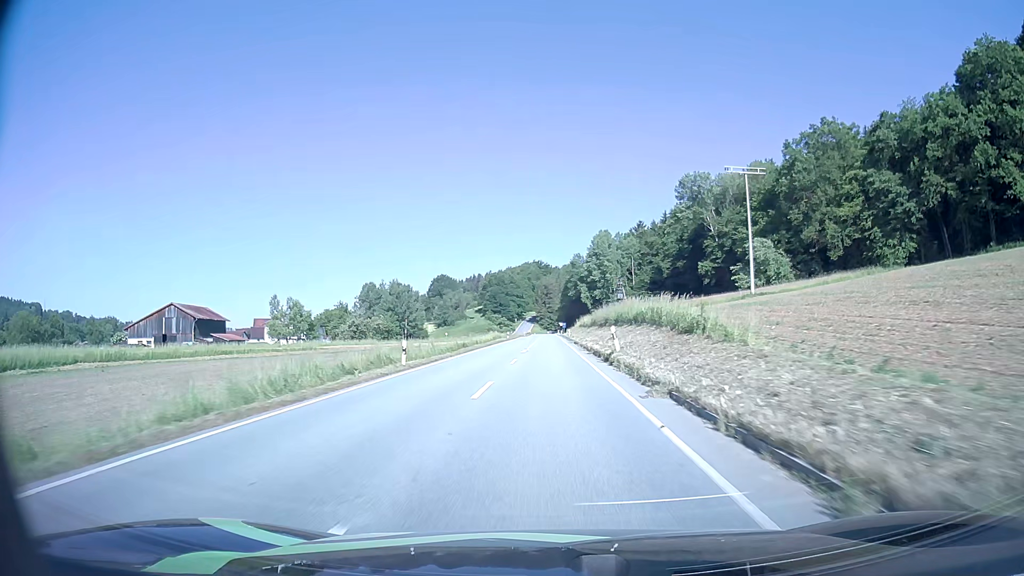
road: secondary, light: Day
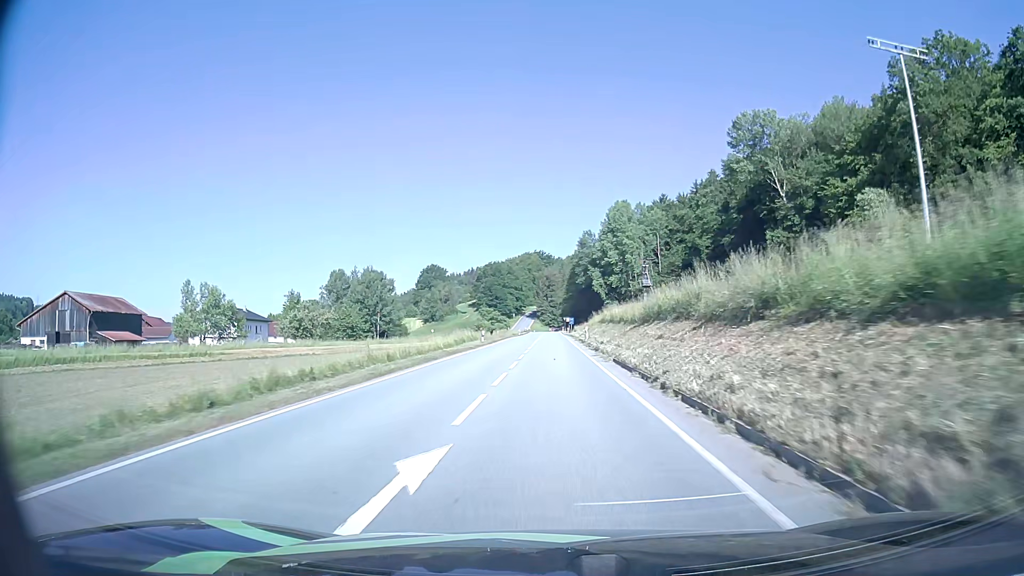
(0.0, +34.0) m; 0°
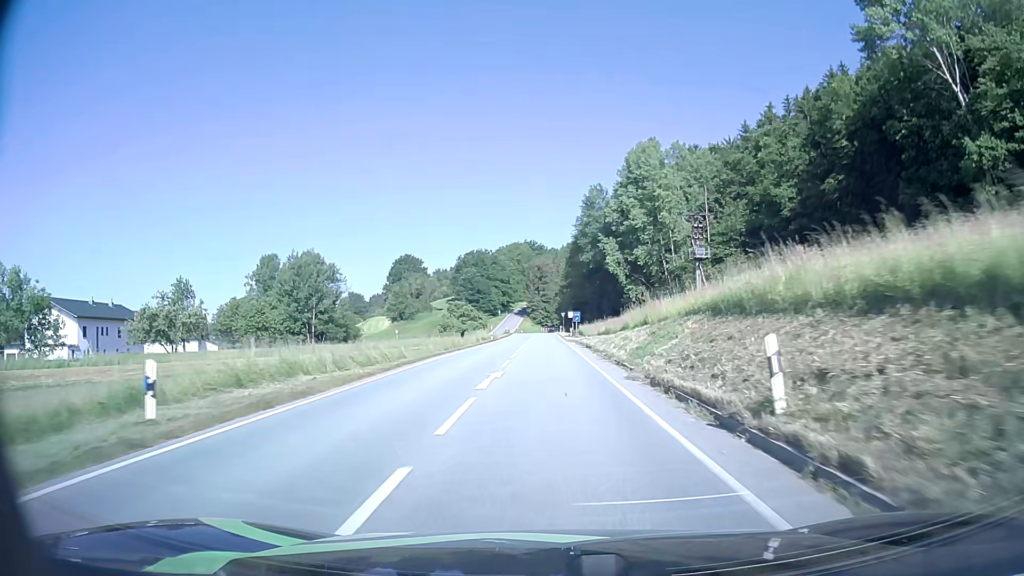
(+0.2, +41.4) m; +1°
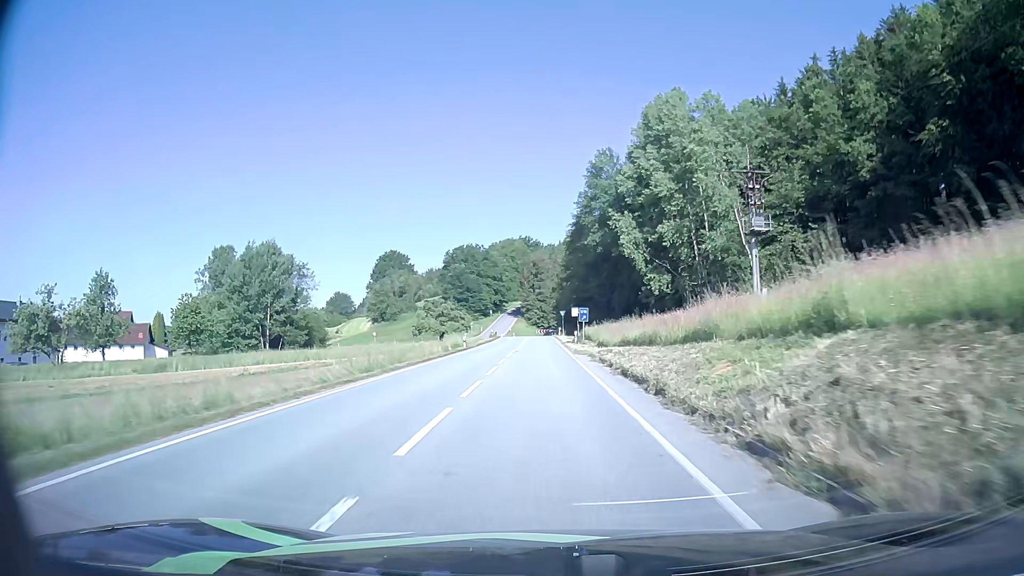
(0.0, +19.0) m; 0°
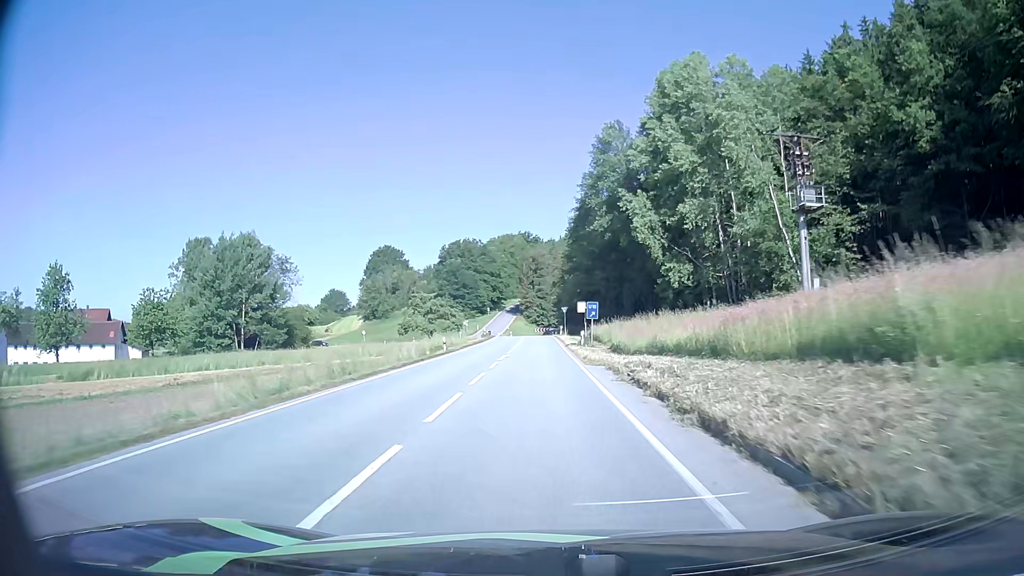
(0.0, +9.1) m; 0°
